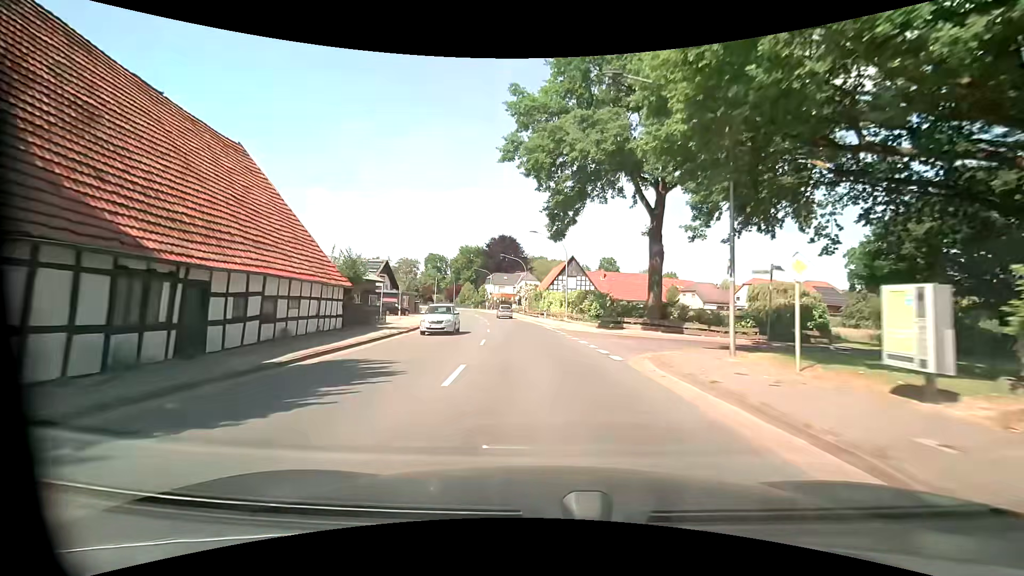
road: secondary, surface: asphalt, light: Day
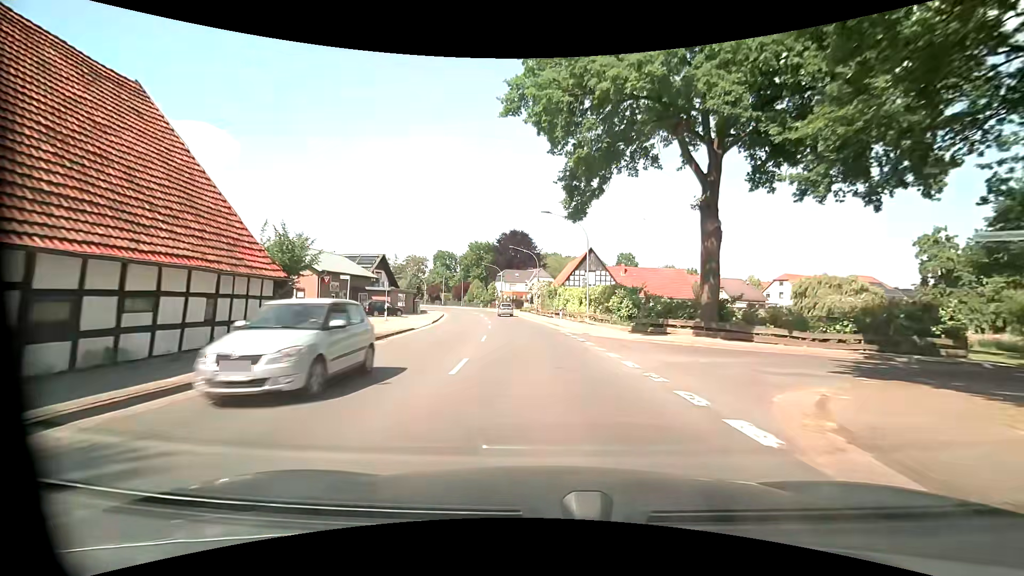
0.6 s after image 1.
(-0.1, +7.9) m; -2°
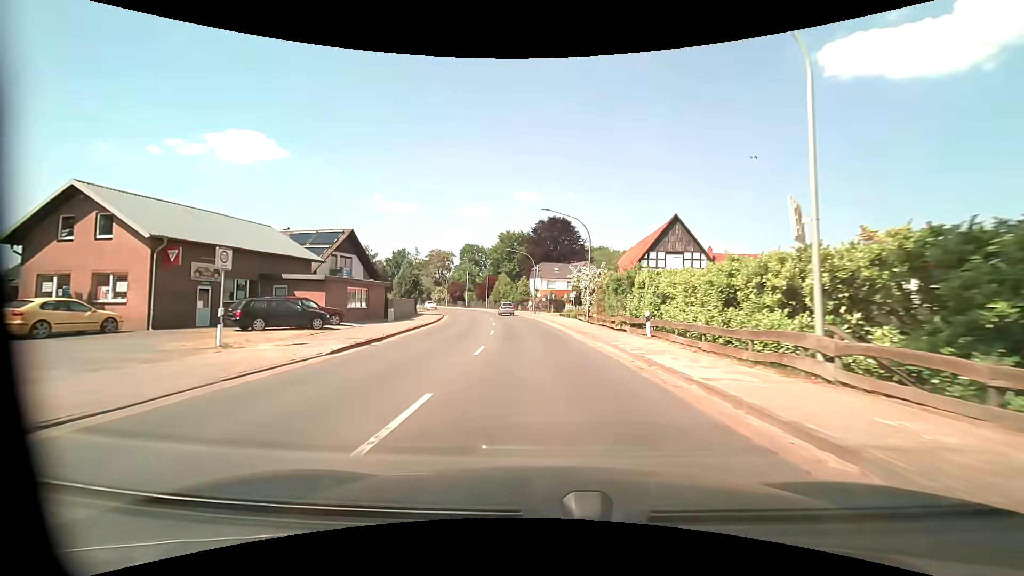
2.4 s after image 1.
(-0.8, +23.7) m; -4°
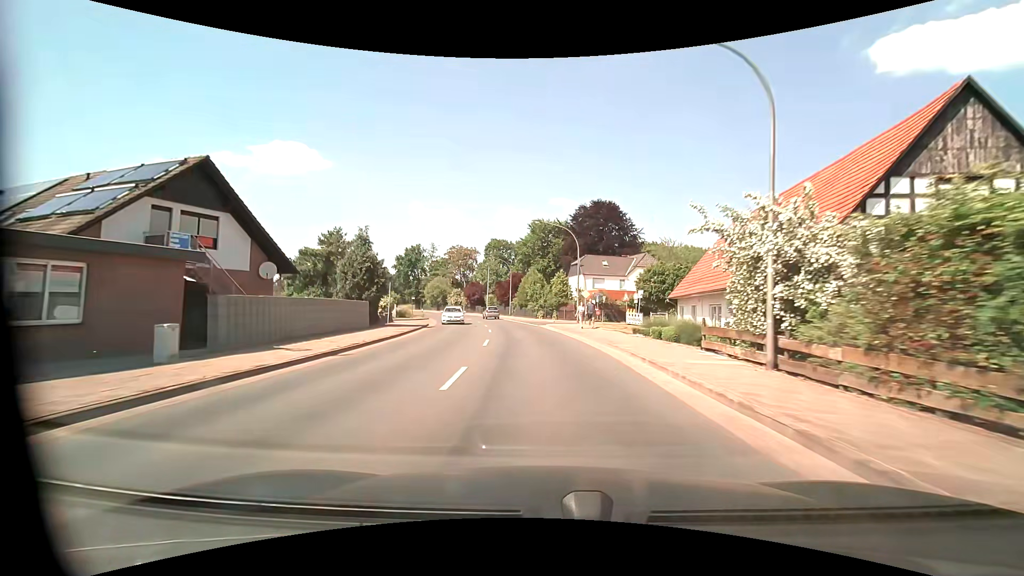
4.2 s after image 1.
(-0.9, +23.7) m; -5°
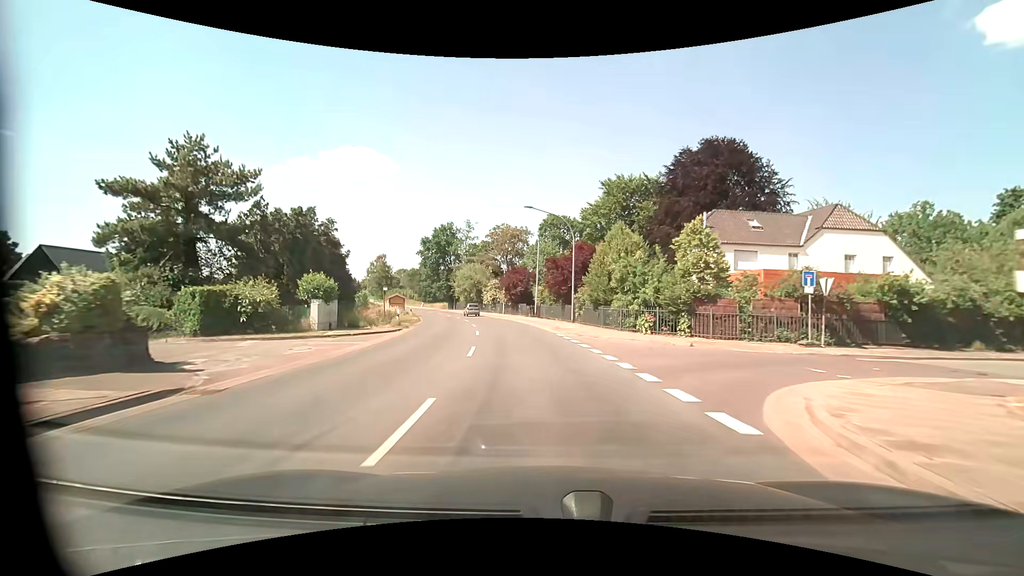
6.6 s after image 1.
(-1.8, +31.5) m; -7°
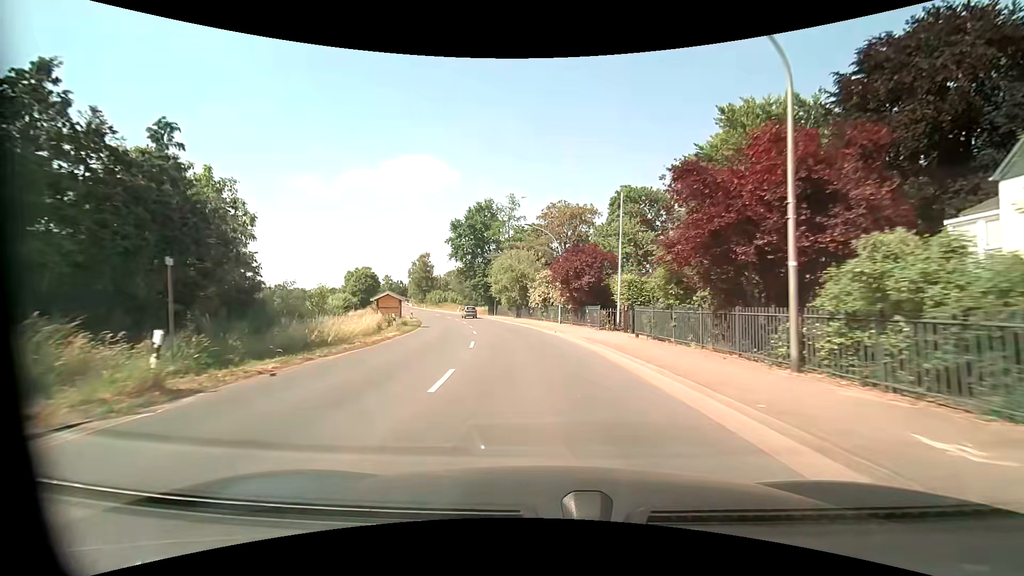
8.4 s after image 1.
(-1.5, +23.7) m; -7°
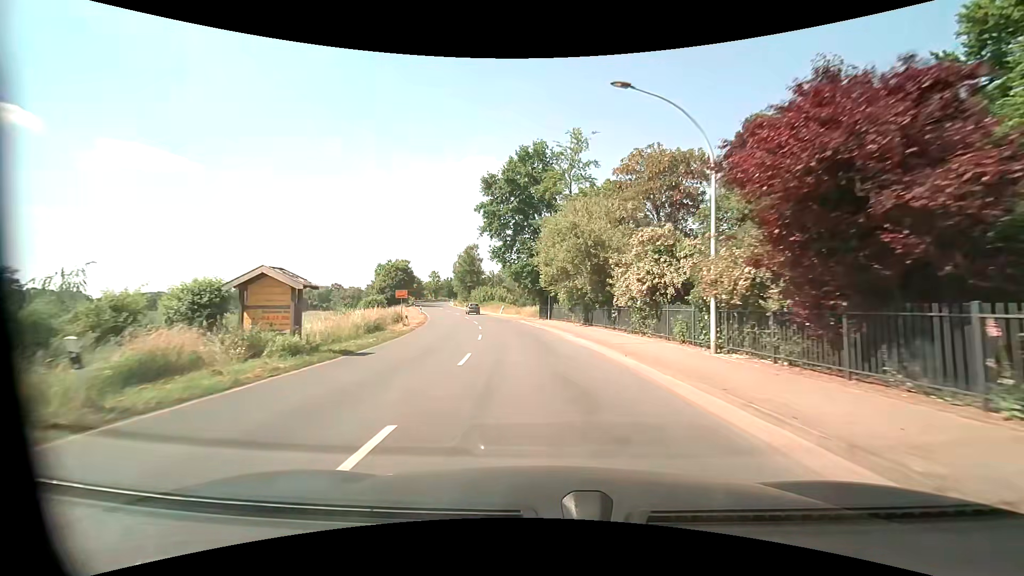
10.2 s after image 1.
(-1.4, +23.7) m; -7°
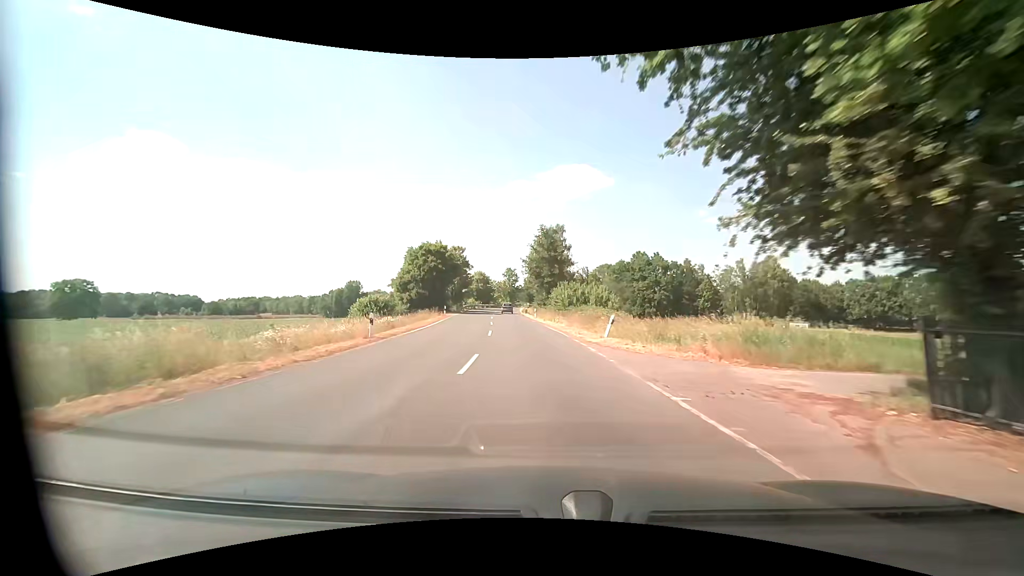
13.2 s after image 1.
(-3.9, +40.1) m; -11°
(0, +10) (-1, +20) (-1, +30) (-2, +40) (-3, +50) (-4, +60) (-5, +70) (-5, +80) (-6, +90) (-5, +100) m
